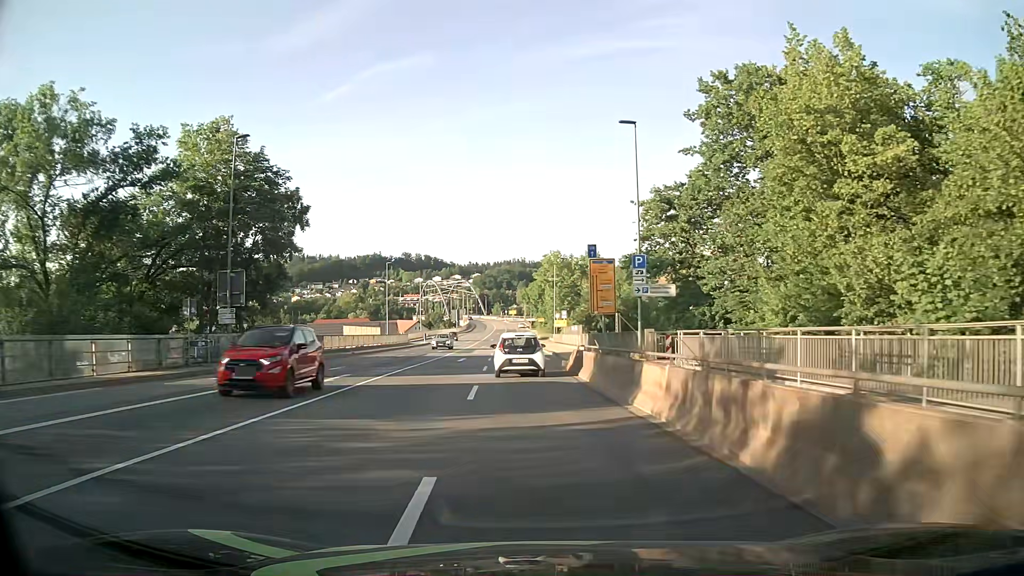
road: primary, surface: asphalt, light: Day
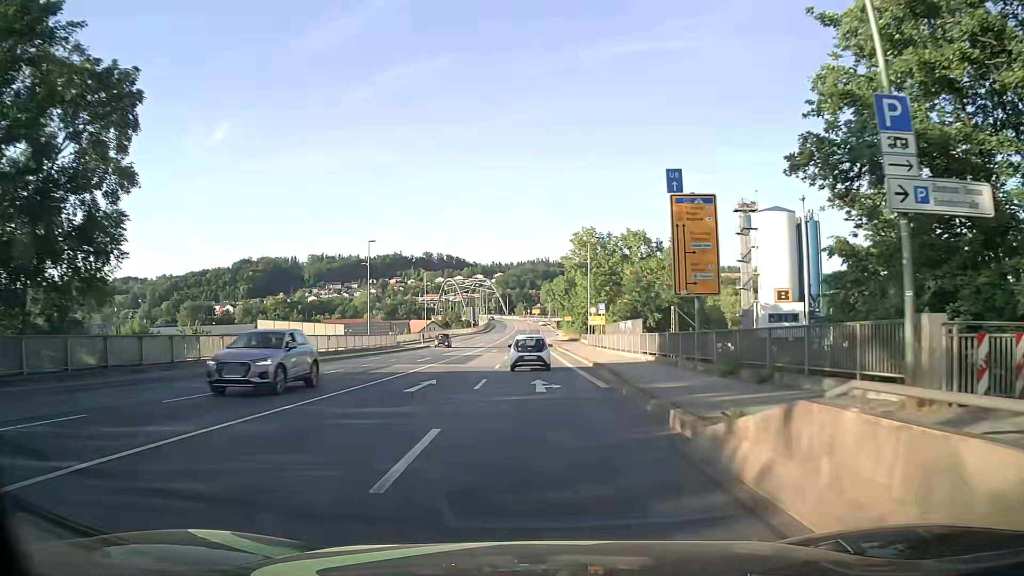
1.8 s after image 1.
(-0.5, +20.5) m; -2°
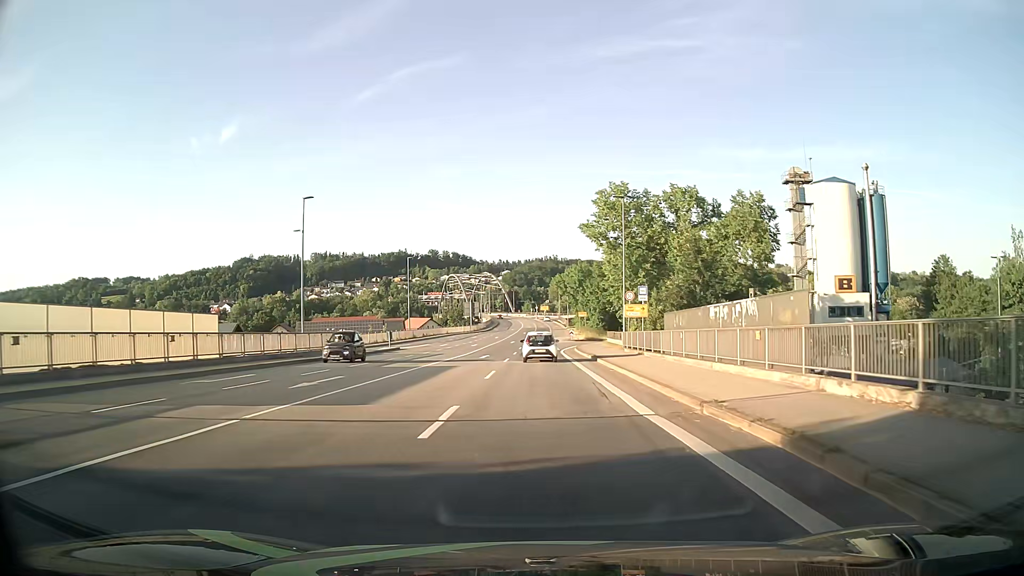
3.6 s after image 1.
(-0.1, +20.8) m; 0°
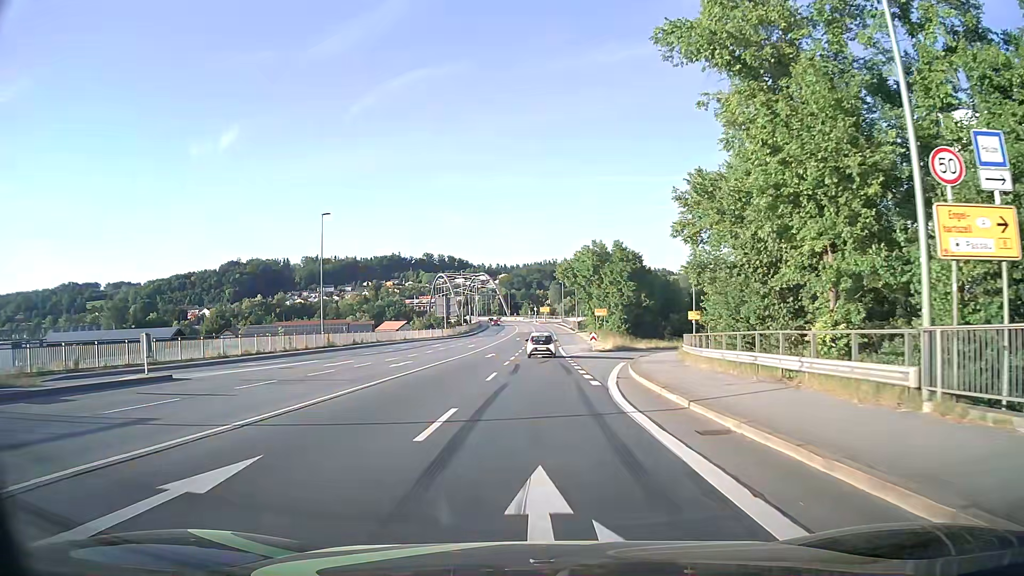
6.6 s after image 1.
(-0.2, +35.9) m; 0°
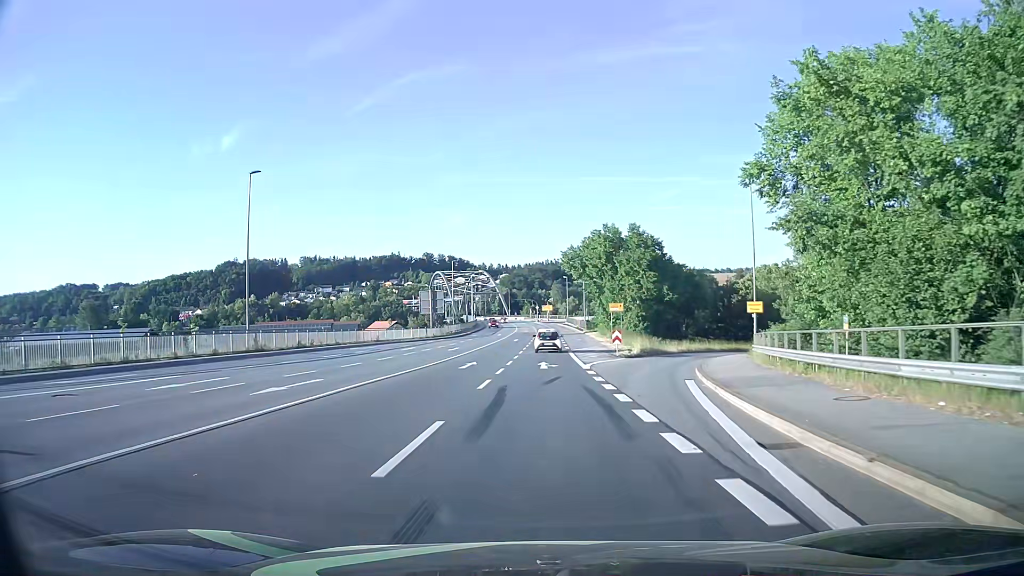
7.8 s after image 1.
(0.0, +14.6) m; 0°
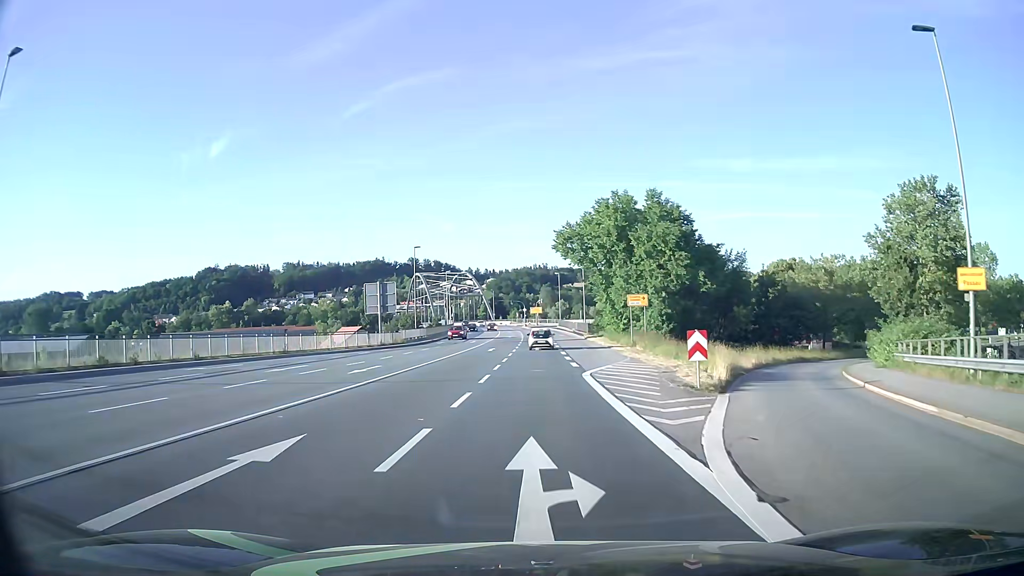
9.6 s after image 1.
(+0.1, +21.6) m; +1°
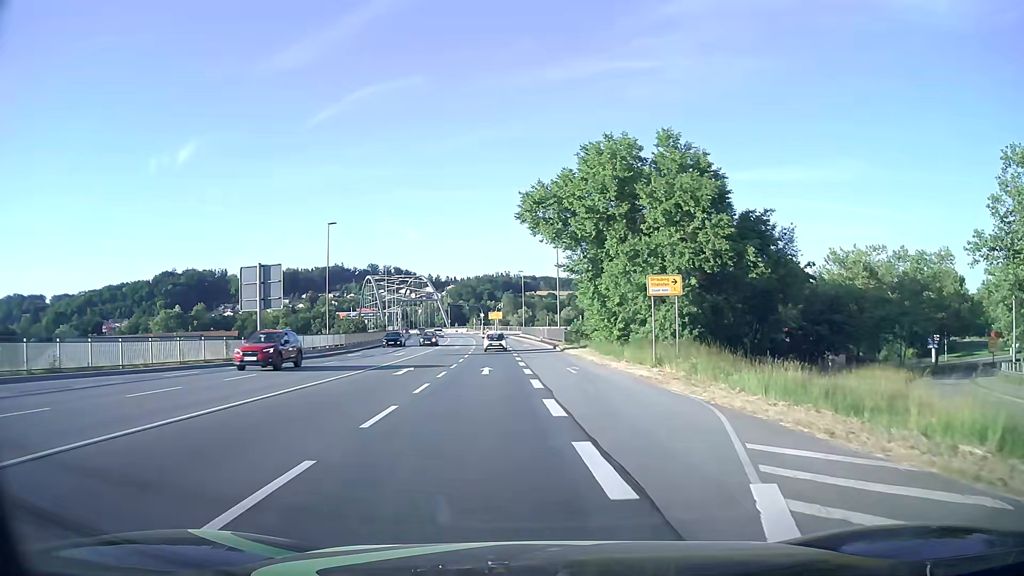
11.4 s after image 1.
(+0.4, +20.4) m; +3°
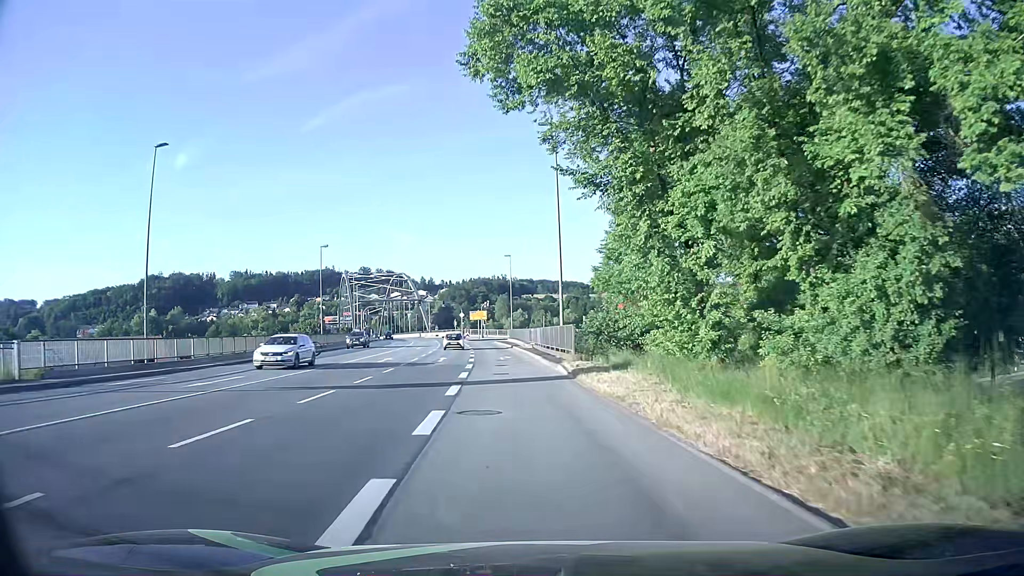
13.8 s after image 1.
(+0.7, +26.2) m; 0°
(0, +10) (-1, +20) (-1, +30) (-2, +40) (-3, +50) (-4, +60) (-5, +70) (-6, +80) (-6, +90) (-3, +99) m
